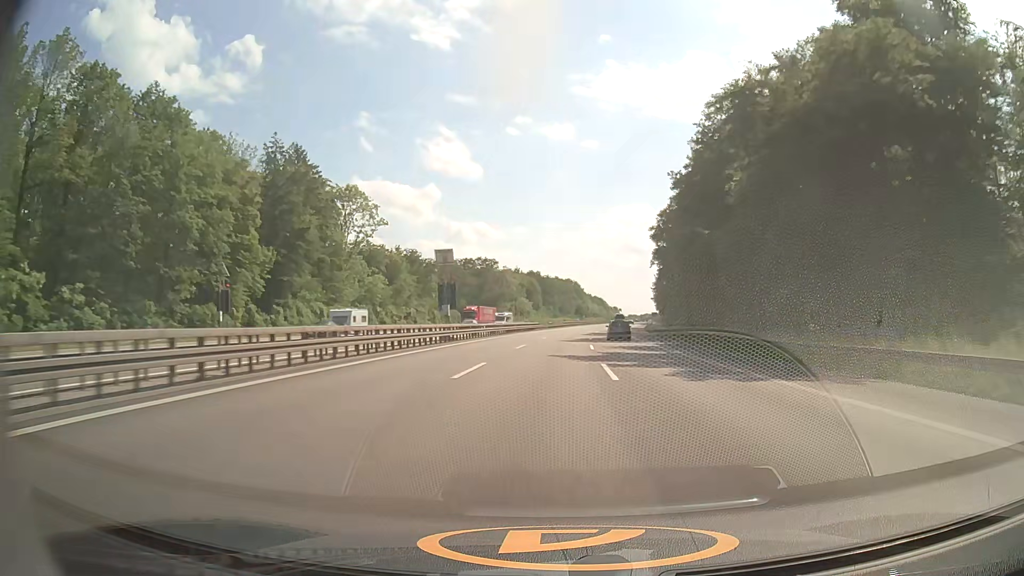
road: motorway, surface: asphalt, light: Day
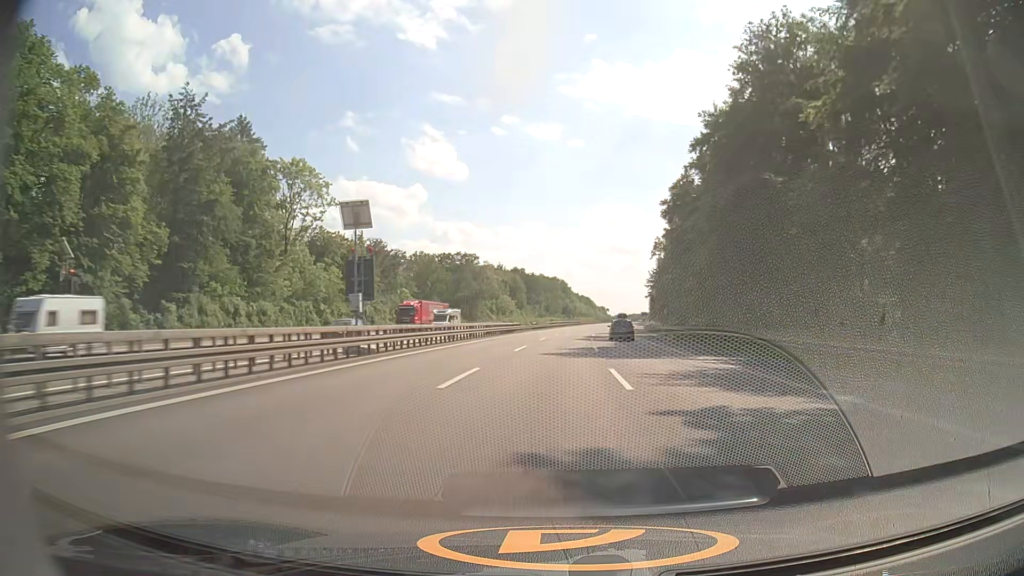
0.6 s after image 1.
(+0.2, +20.2) m; +1°
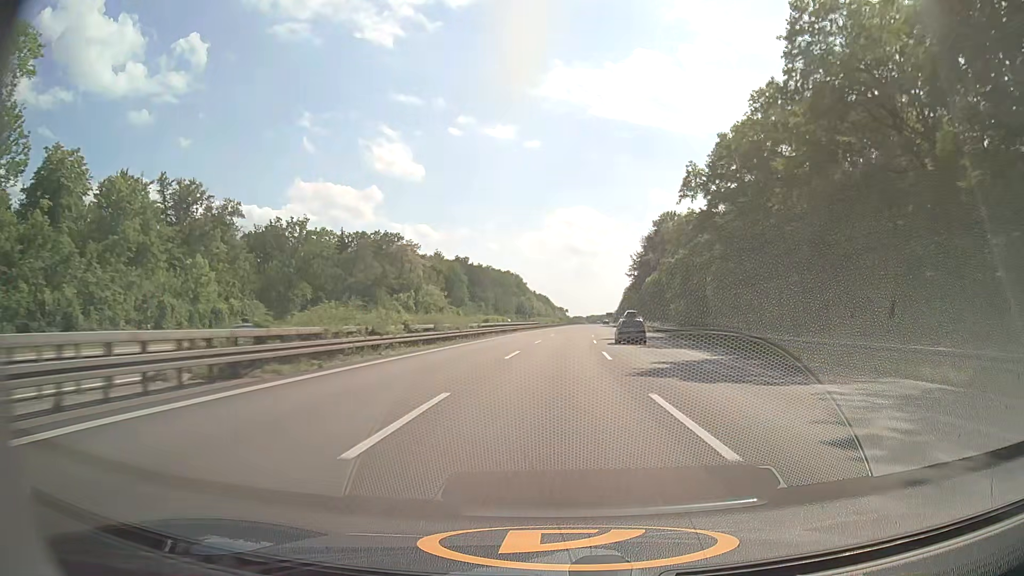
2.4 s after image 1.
(+2.0, +60.6) m; +4°
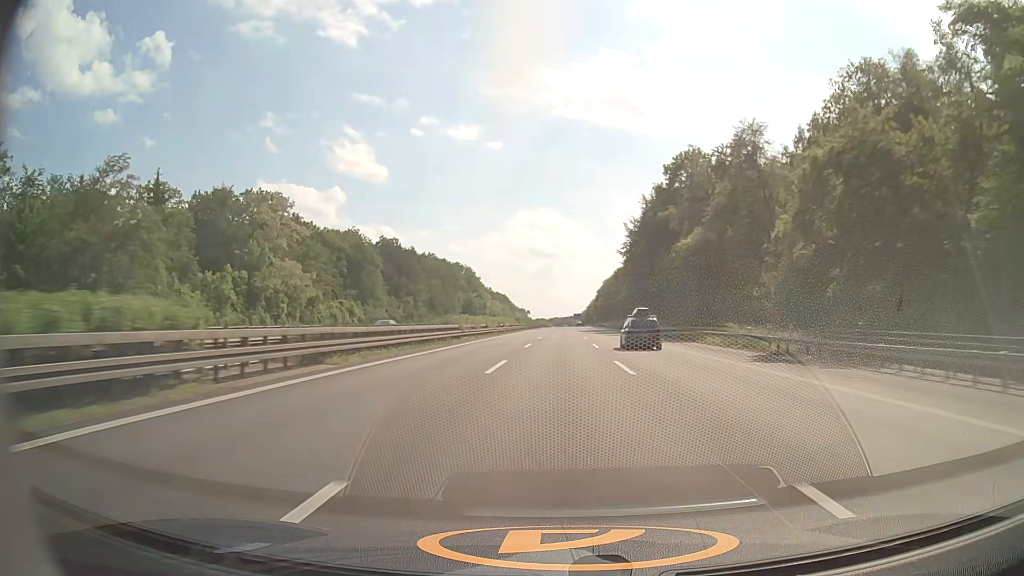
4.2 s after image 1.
(+1.5, +60.8) m; +3°
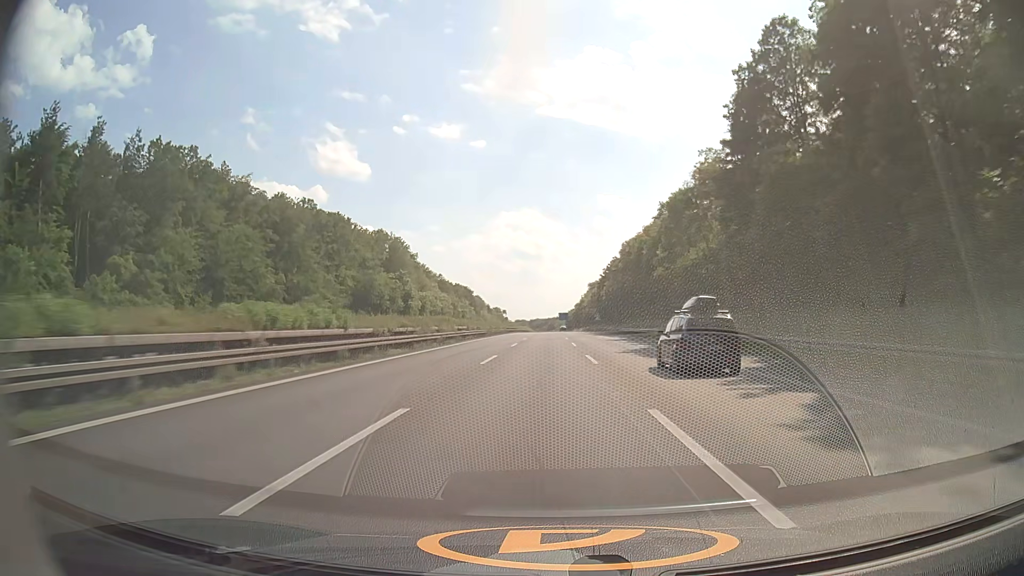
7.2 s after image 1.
(+2.5, +102.6) m; +2°
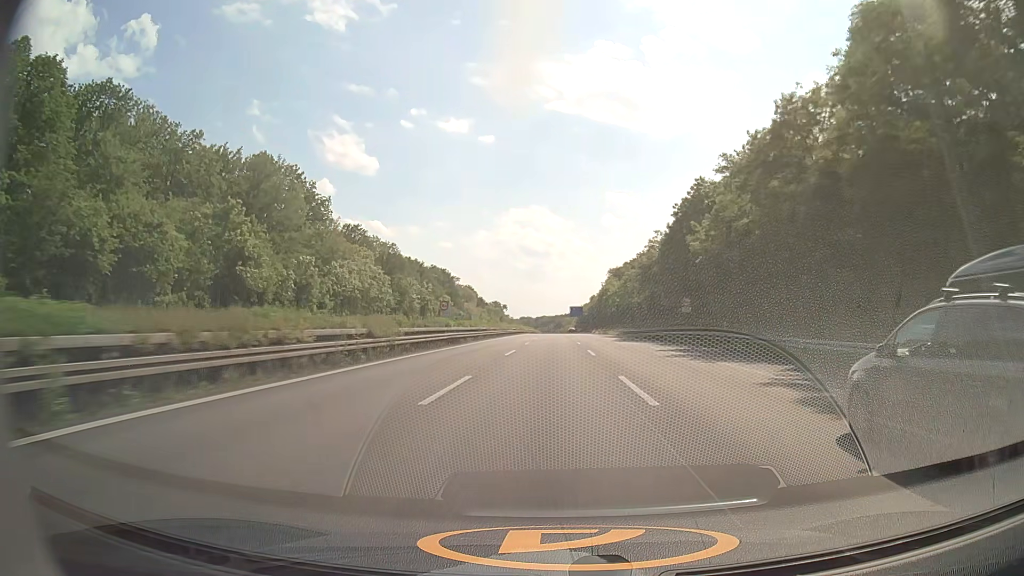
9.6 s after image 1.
(-0.6, +82.9) m; -1°
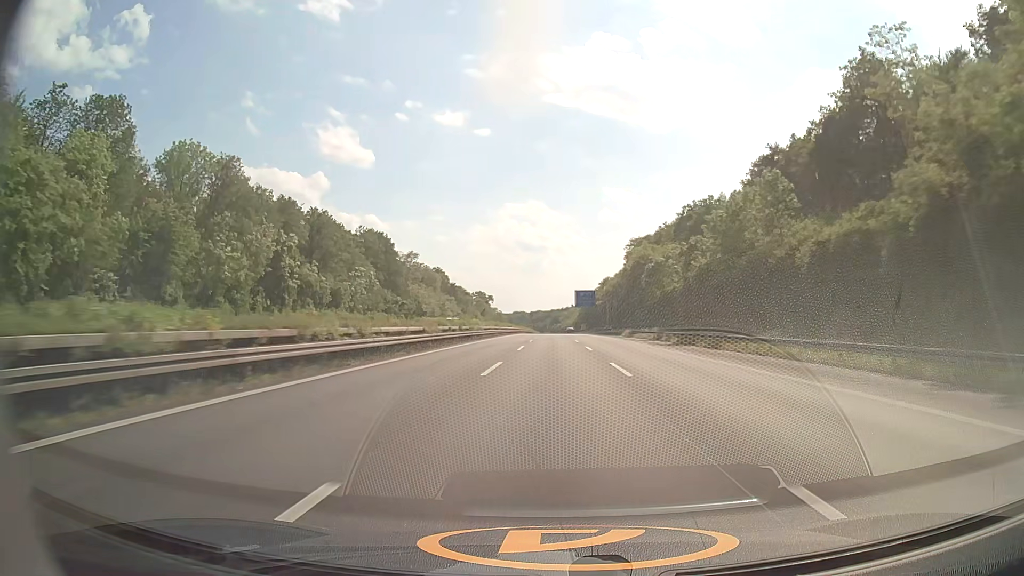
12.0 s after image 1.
(+0.1, +83.0) m; 0°
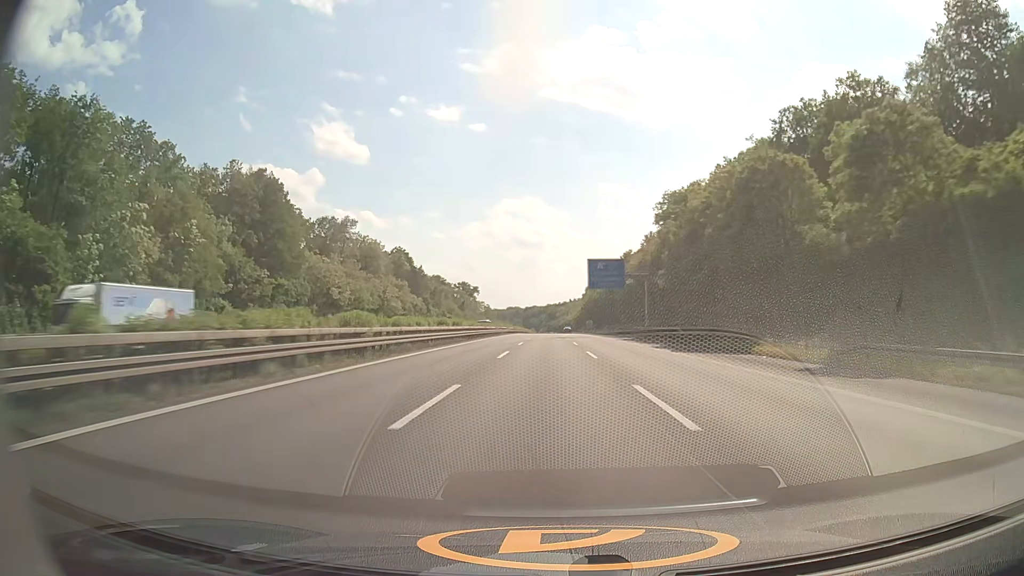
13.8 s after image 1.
(+0.2, +62.5) m; 0°
(0, +10) (0, +20) (0, +30) (0, +40) (0, +50) (0, +60) (0, +70) (0, +80) (0, +90) (0, +100) m
